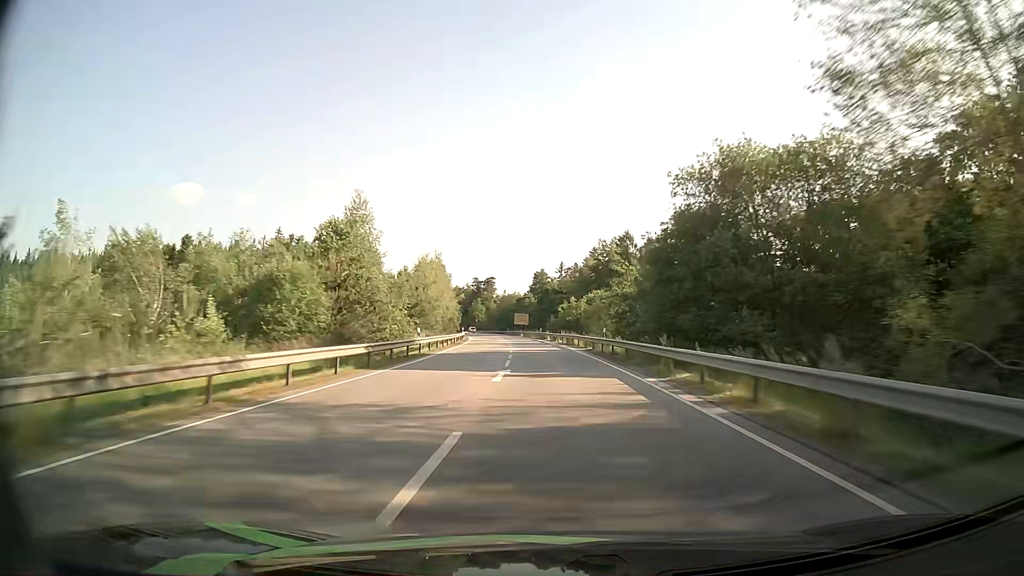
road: primary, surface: asphalt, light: Day
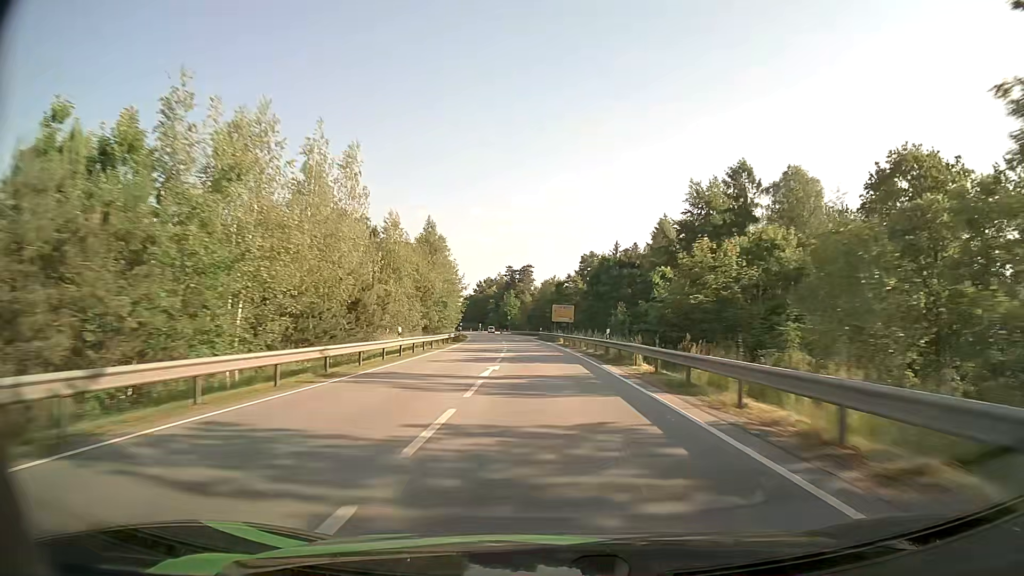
(-1.6, +52.4) m; -4°
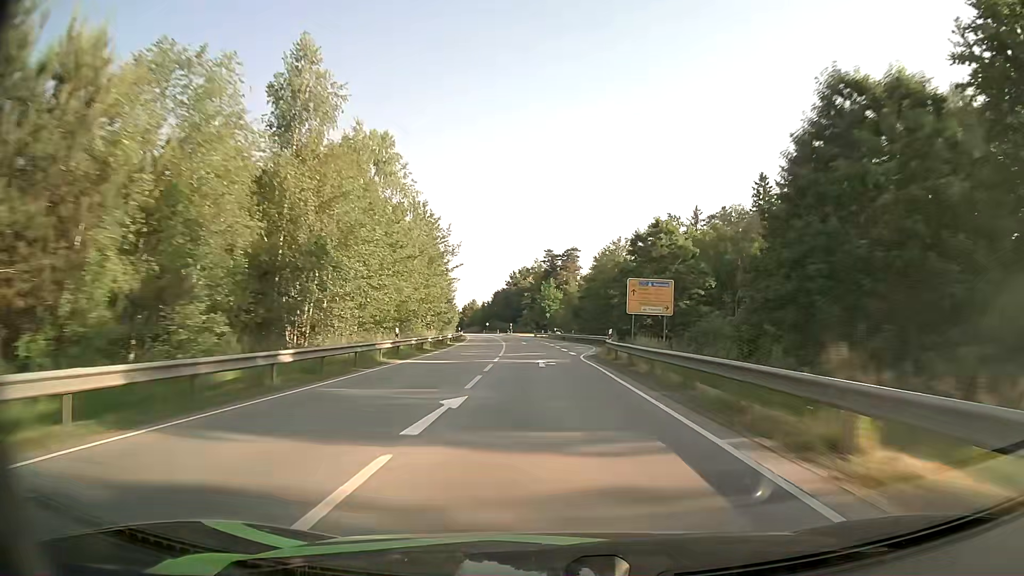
(-1.8, +52.4) m; -4°
(0, +10) (0, +20) (-1, +30) (-1, +40) (-2, +50) (-2, +60) (-3, +70) (-4, +80) (-5, +90) (-6, +100) m
